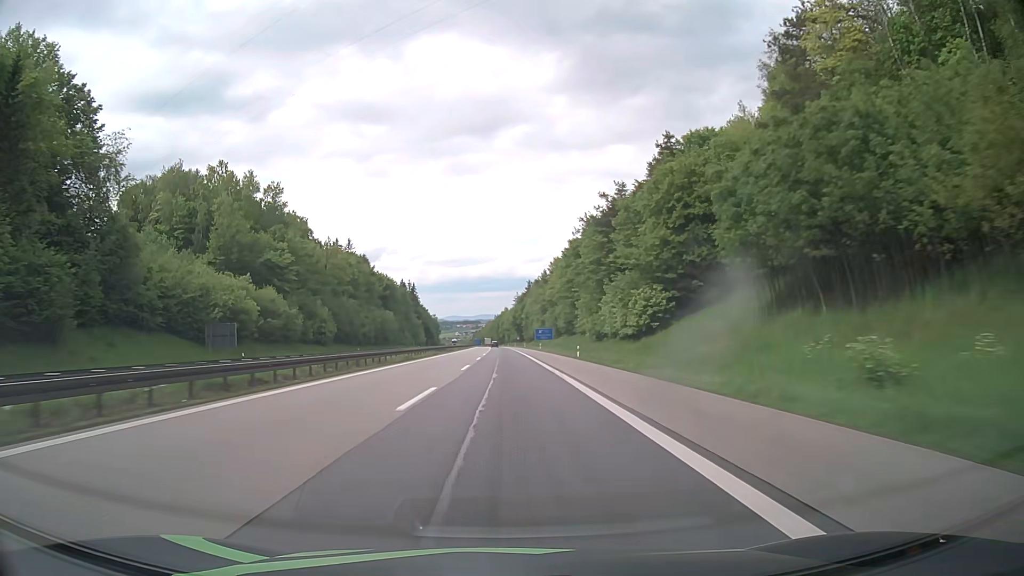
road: motorway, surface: asphalt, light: Day
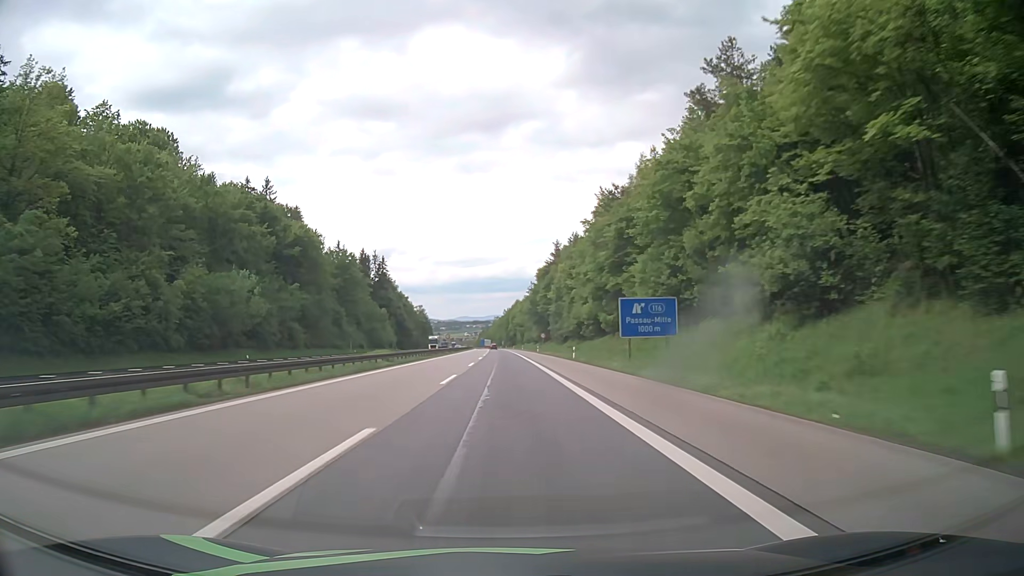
(-0.5, +98.3) m; -1°
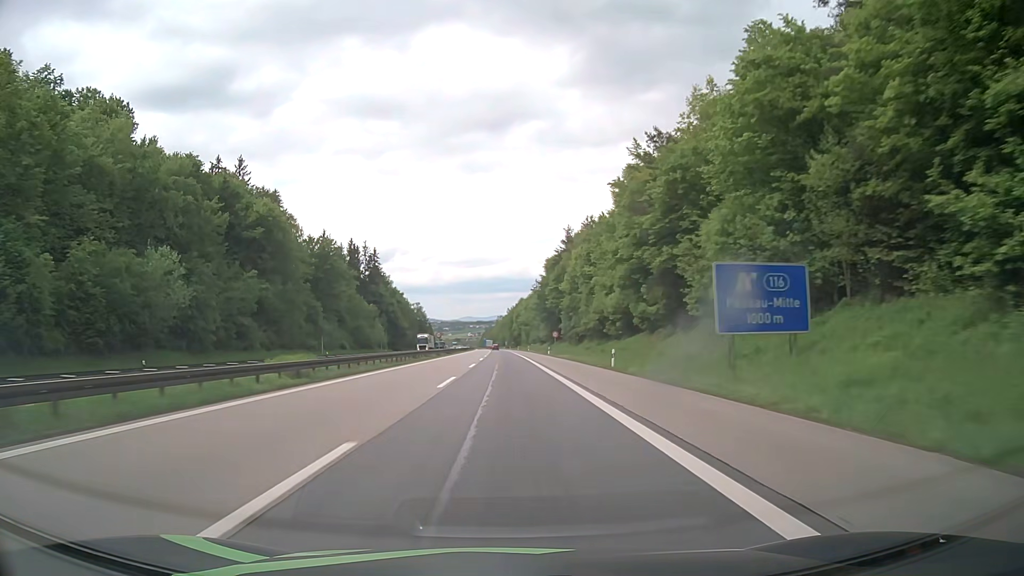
(-0.1, +19.3) m; 0°
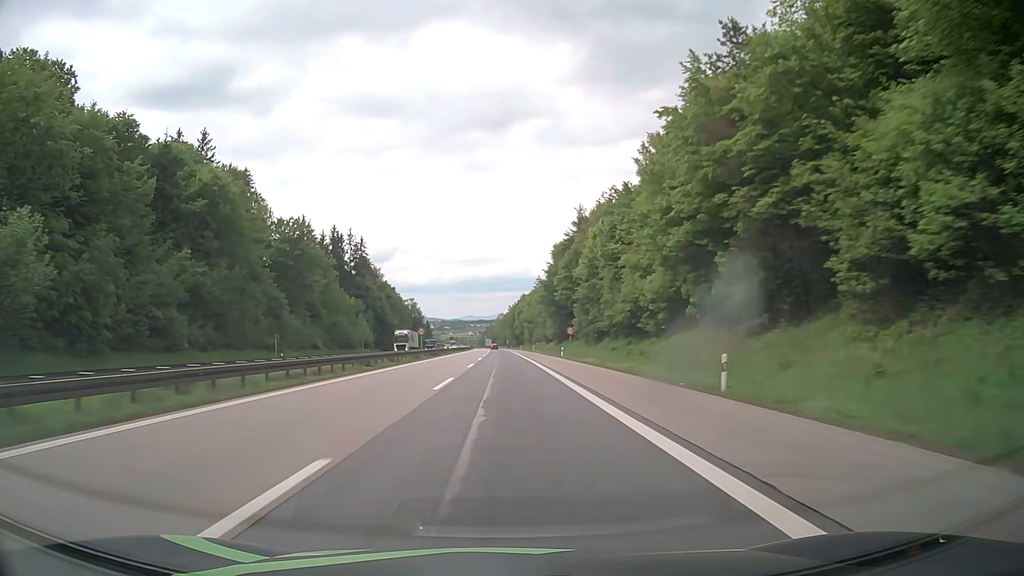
(-0.1, +19.3) m; 0°
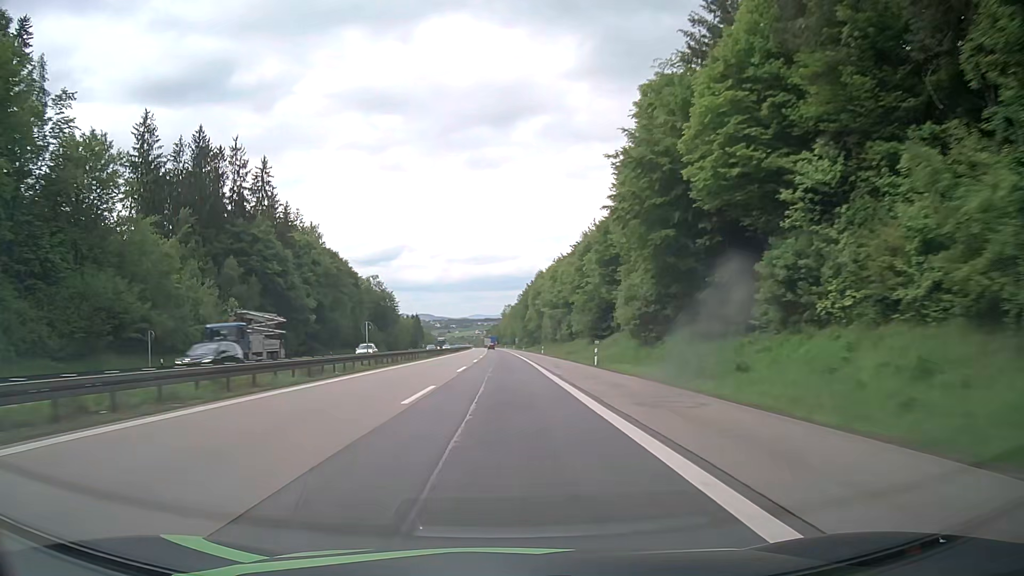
(-0.4, +76.8) m; -1°
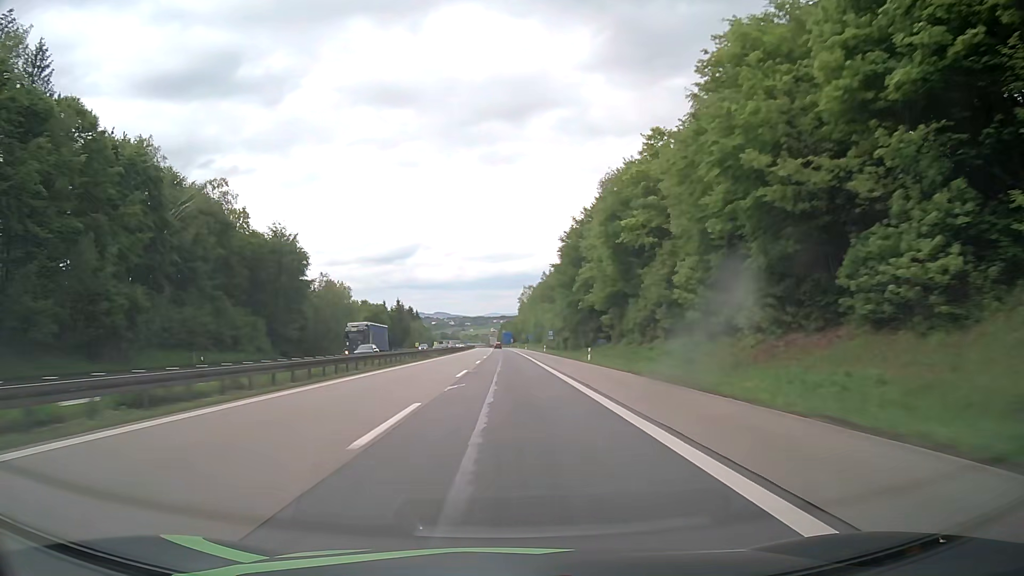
(-1.3, +95.5) m; -1°
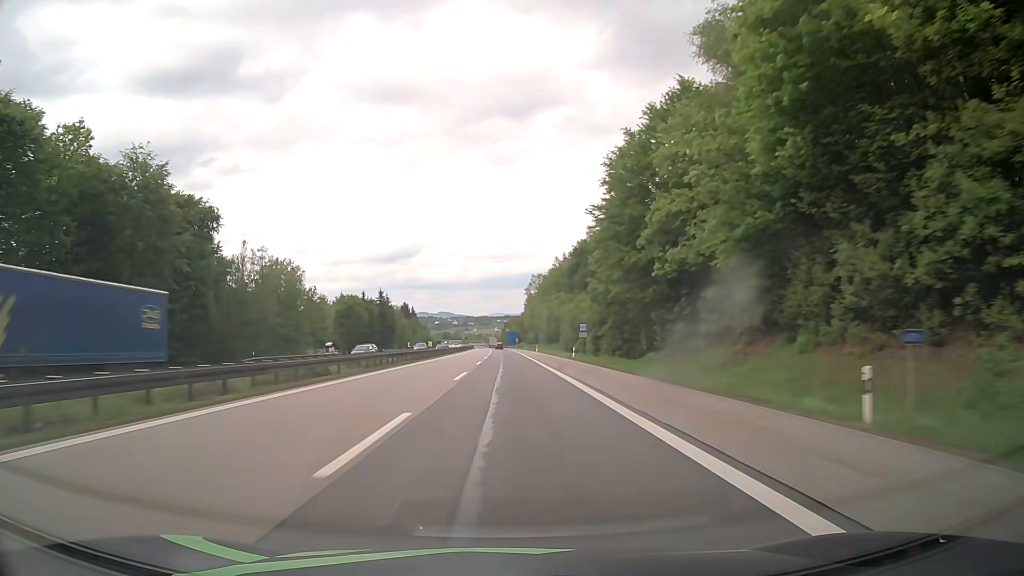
(-0.1, +38.1) m; 0°
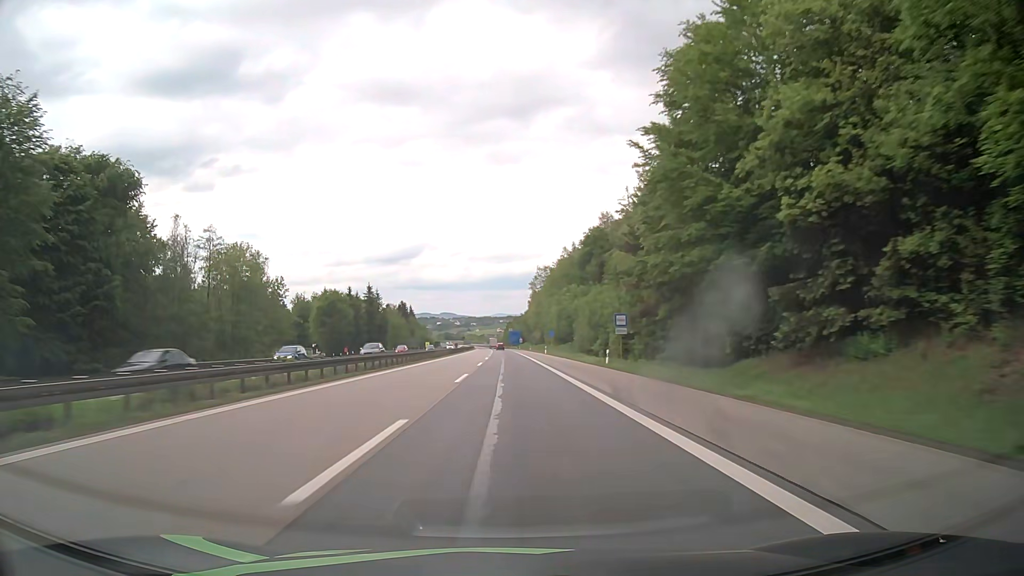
(0.0, +19.1) m; 0°
(0, +10) (0, +20) (0, +30) (0, +40) (0, +50) (0, +60) (0, +70) (0, +80) (0, +90) (0, +100) m
